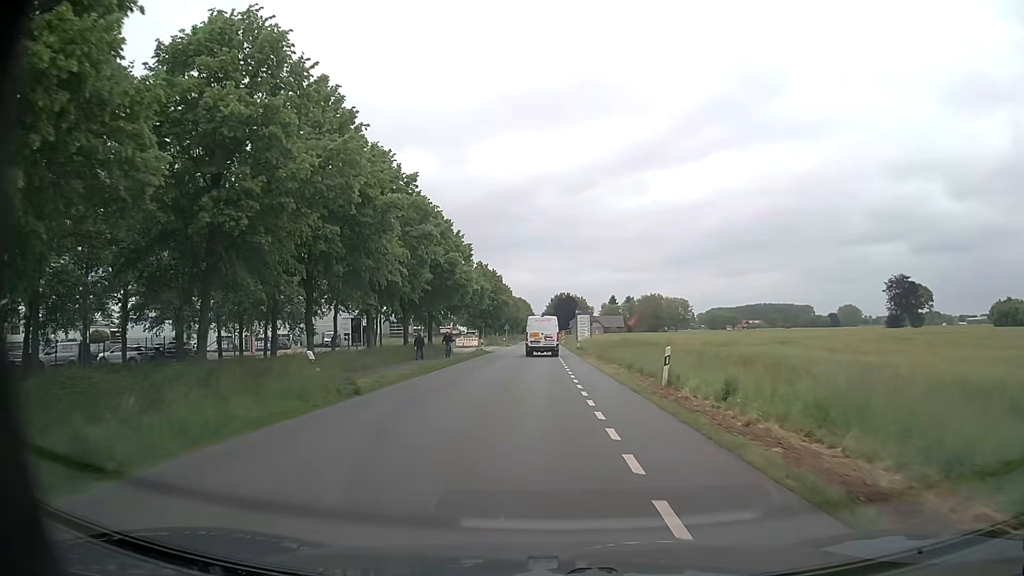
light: Day
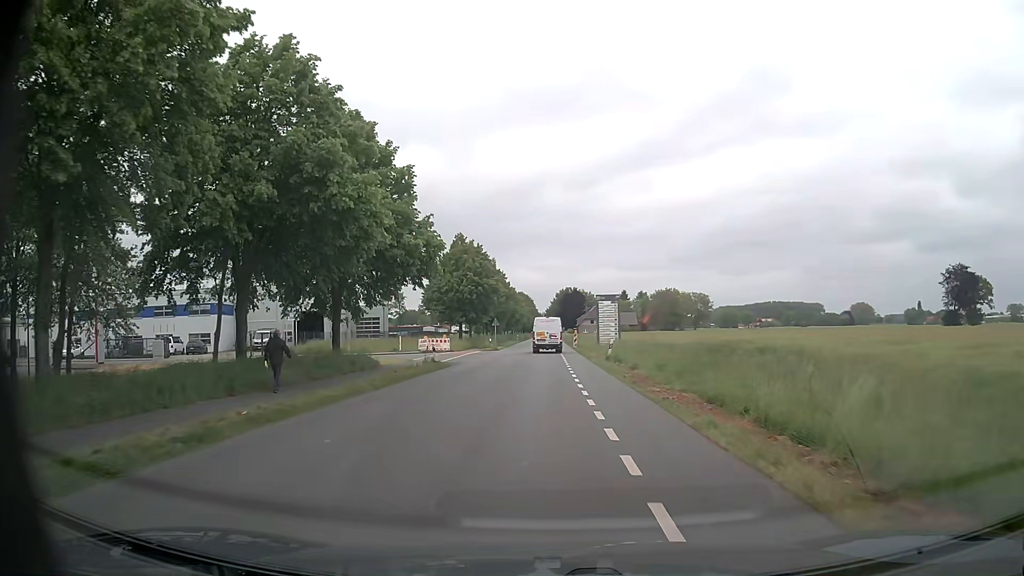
(-0.2, +27.3) m; -1°
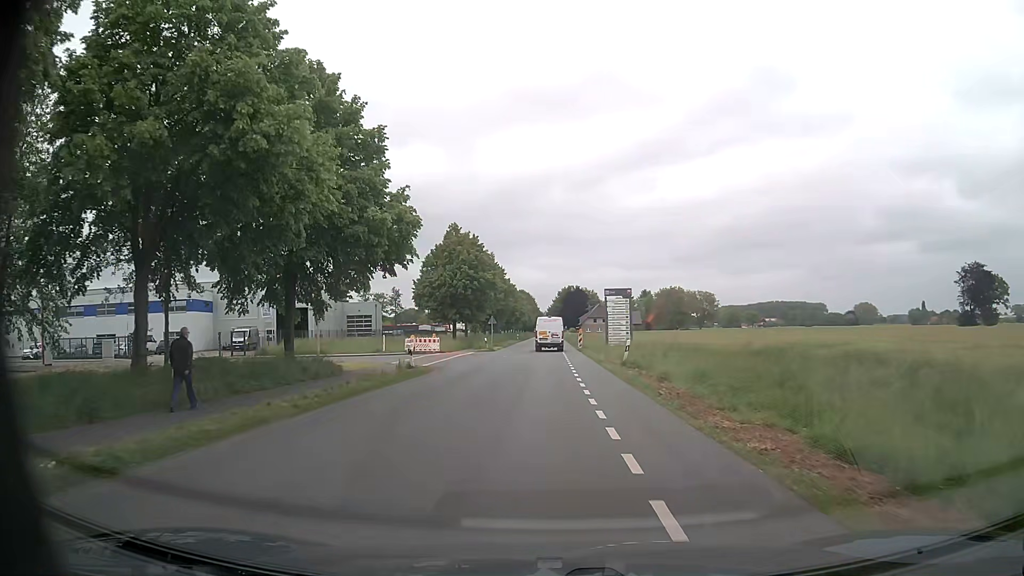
(0.0, +6.2) m; 0°
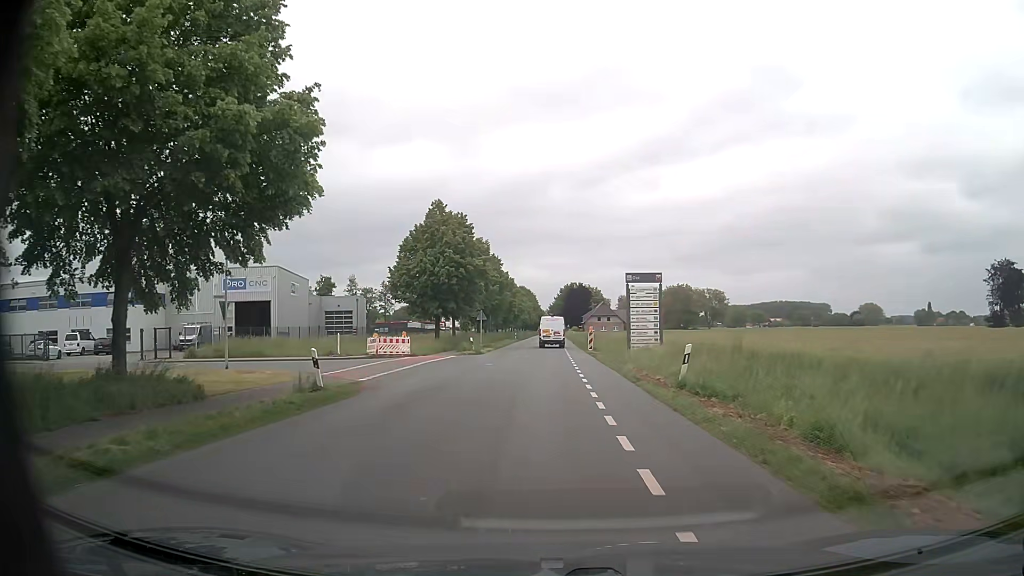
(0.0, +11.3) m; 0°
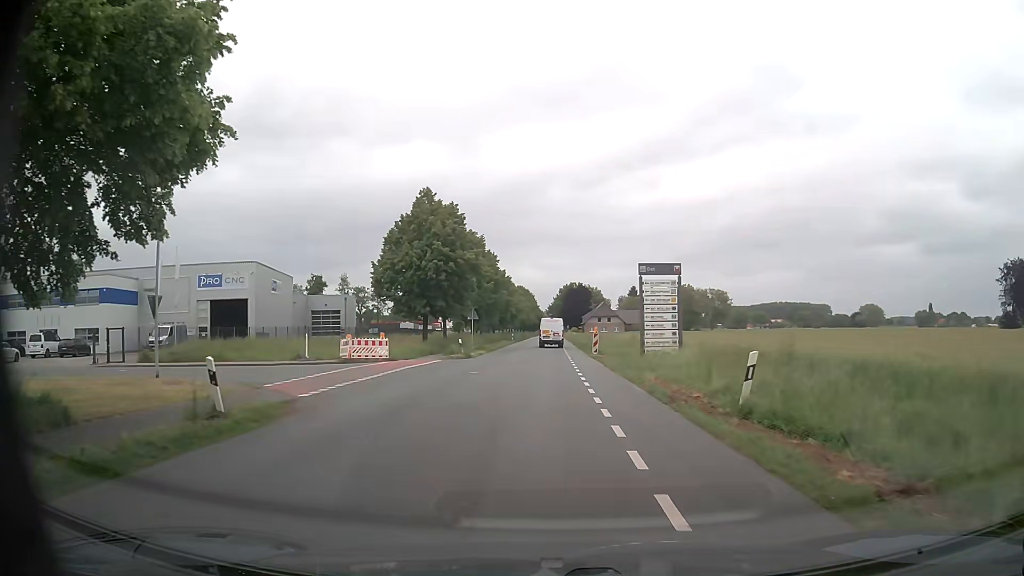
(0.0, +5.1) m; 0°
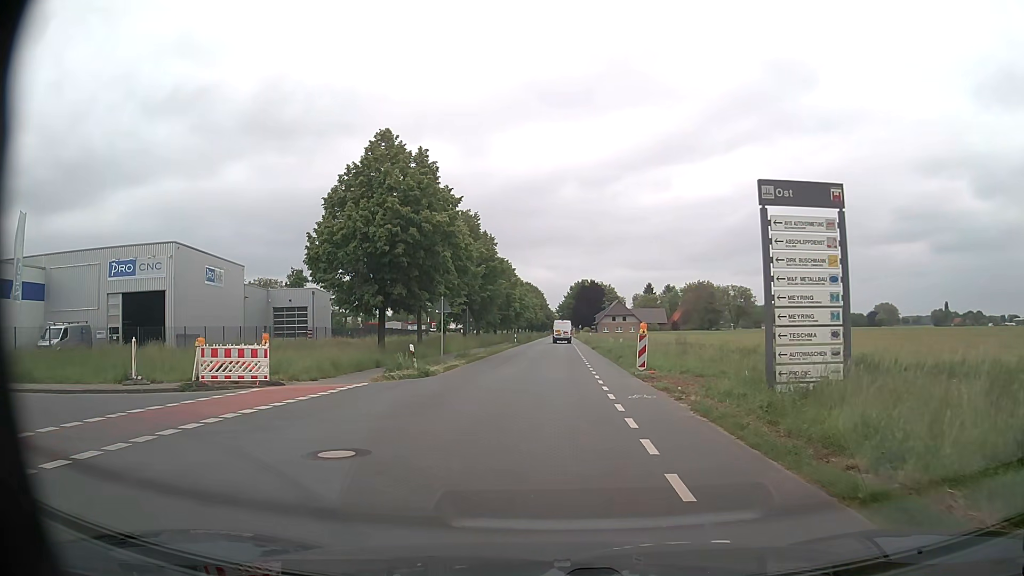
(0.0, +15.7) m; -1°
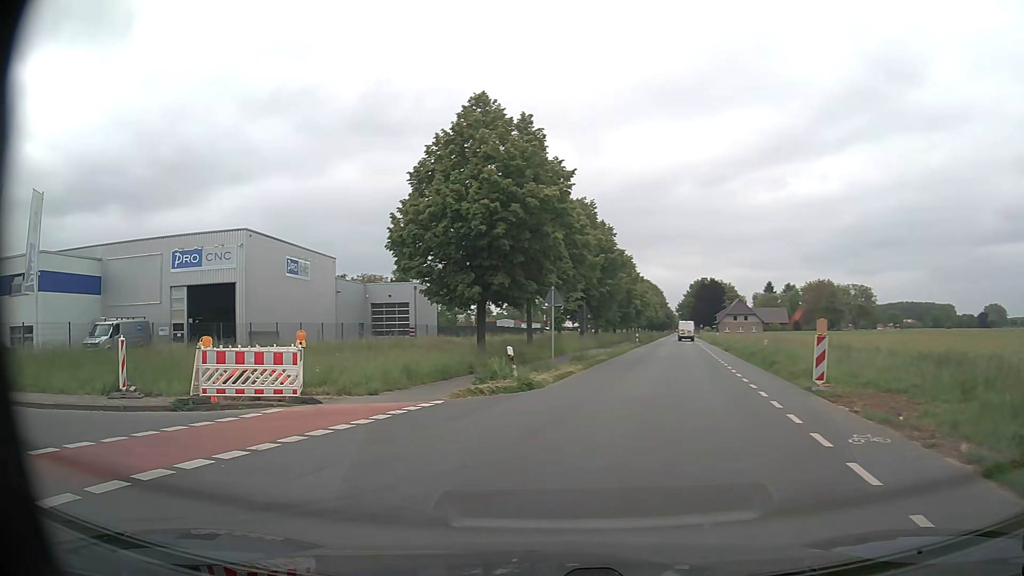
(-0.3, +5.8) m; -10°
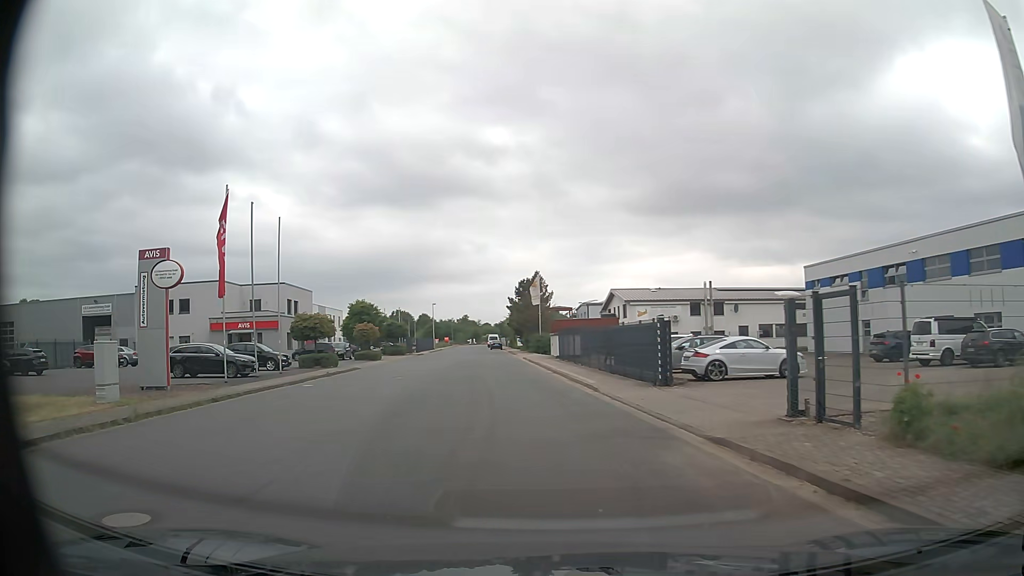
(-10.2, +9.8) m; -87°
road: unclassified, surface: asphalt
(-1, +10) (-1, +20) (-2, +30) (-3, +40) (-4, +50) (-5, +60) (-6, +70) (-8, +80) (-10, +89) (-11, +99) m
